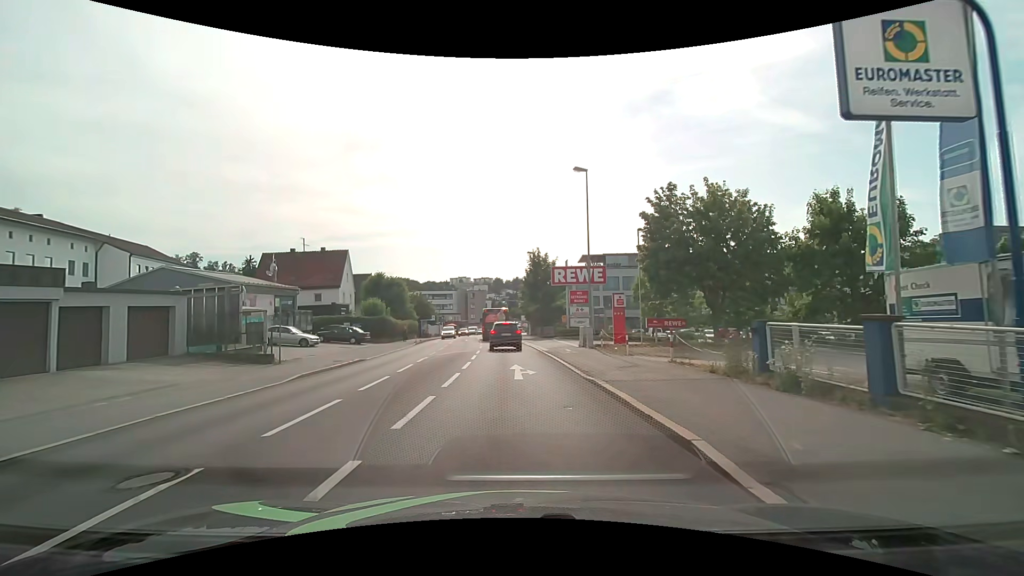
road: tertiary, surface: asphalt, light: Day
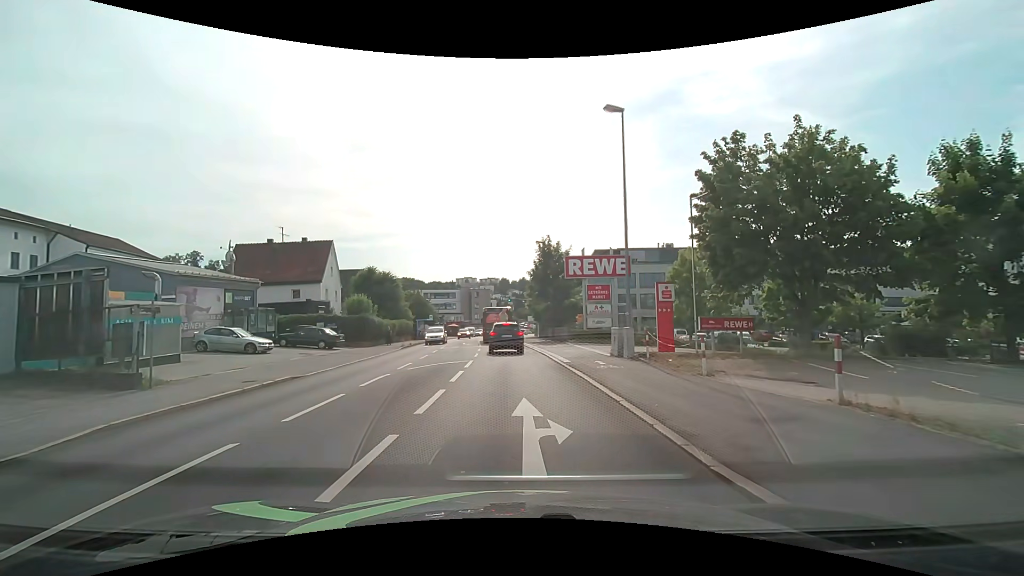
(-0.1, +7.9) m; -1°
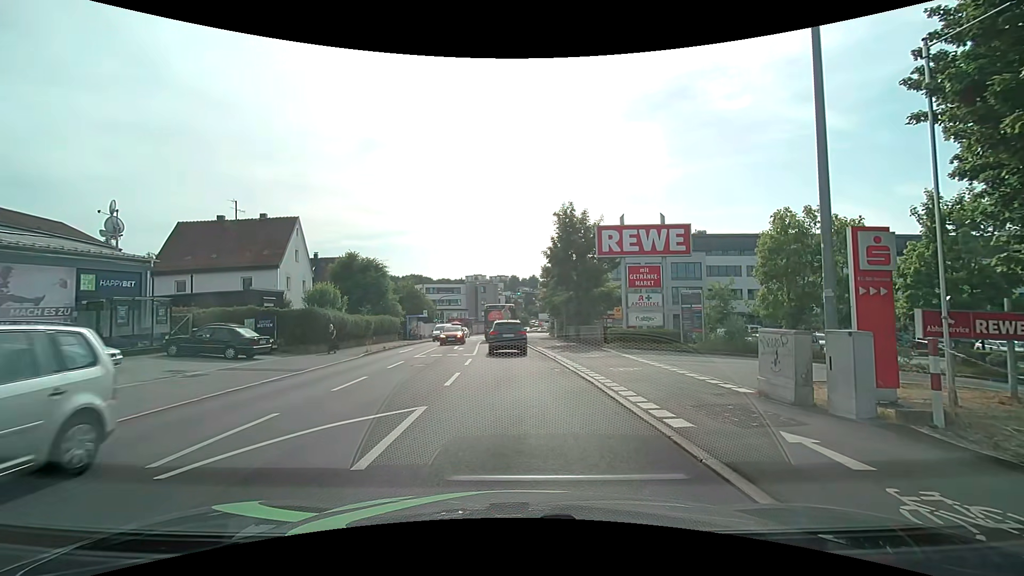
(-0.1, +11.4) m; -1°
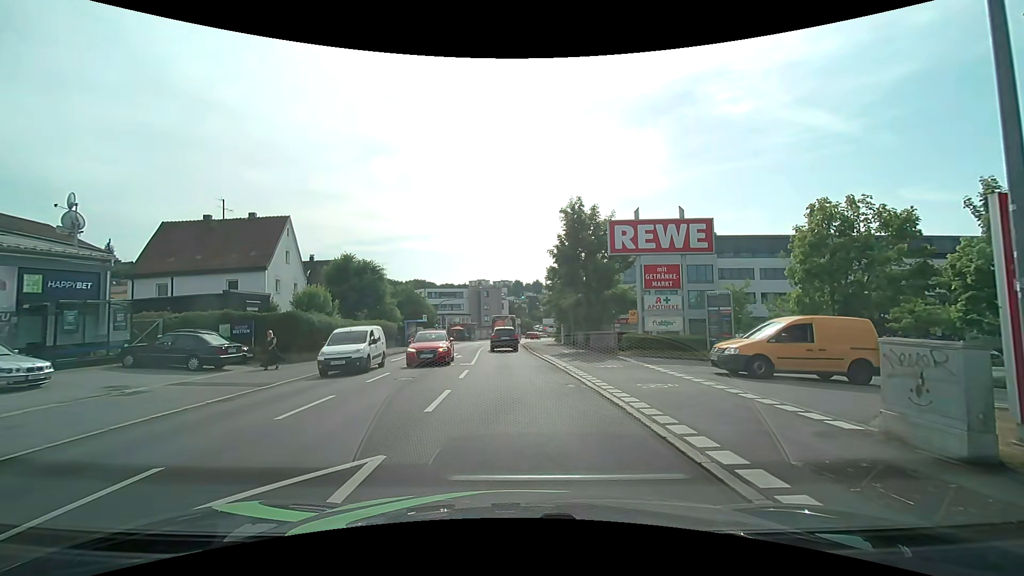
(0.0, +3.0) m; -1°
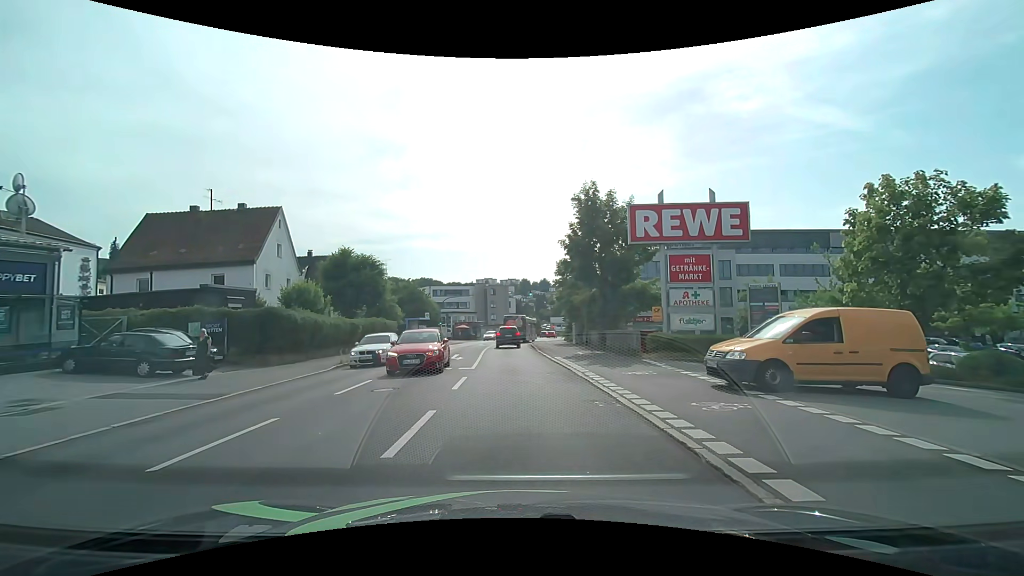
(0.0, +3.2) m; -1°
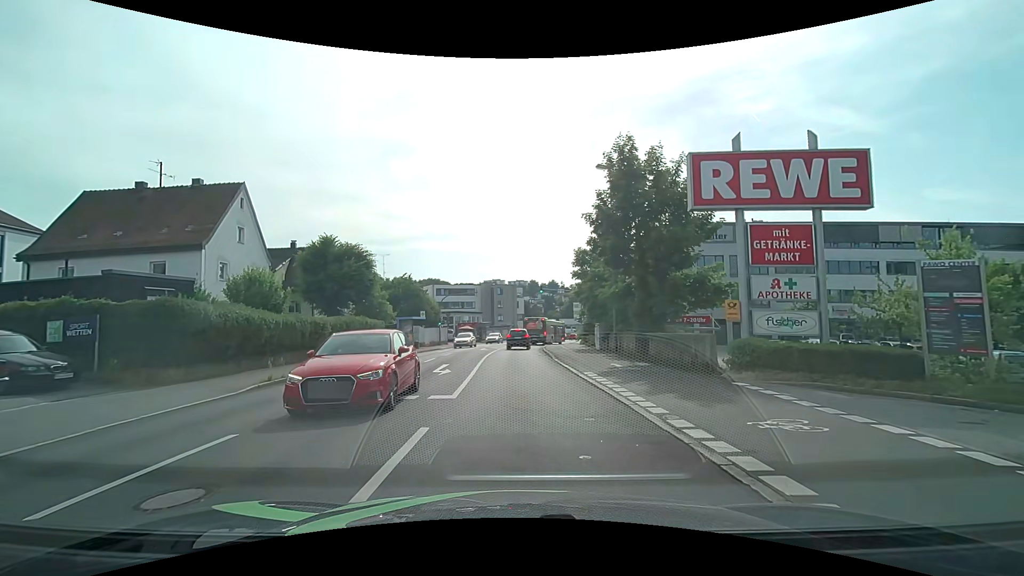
(-0.1, +7.7) m; -2°
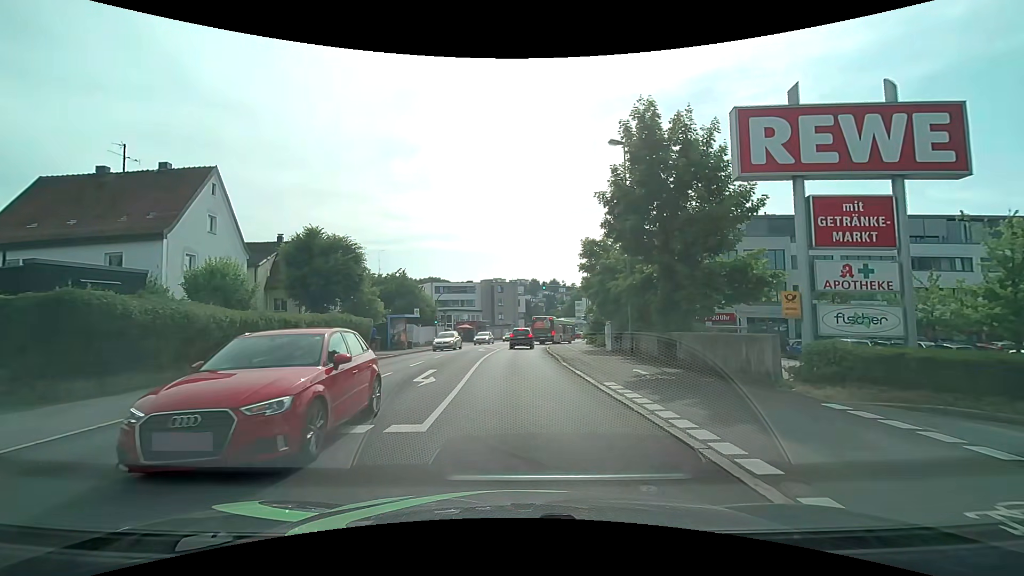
(0.0, +3.5) m; +1°
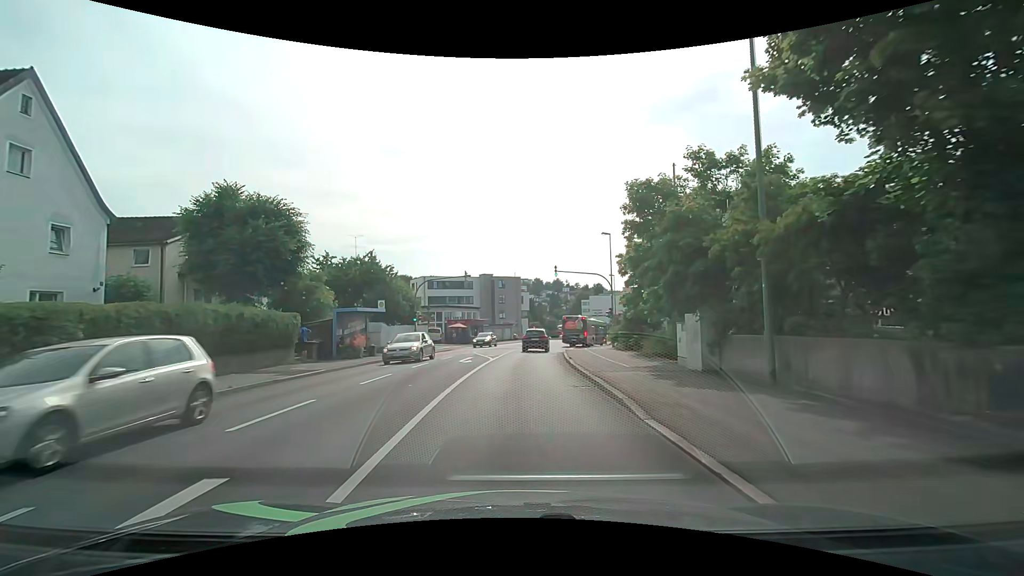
(-0.1, +12.8) m; -1°
